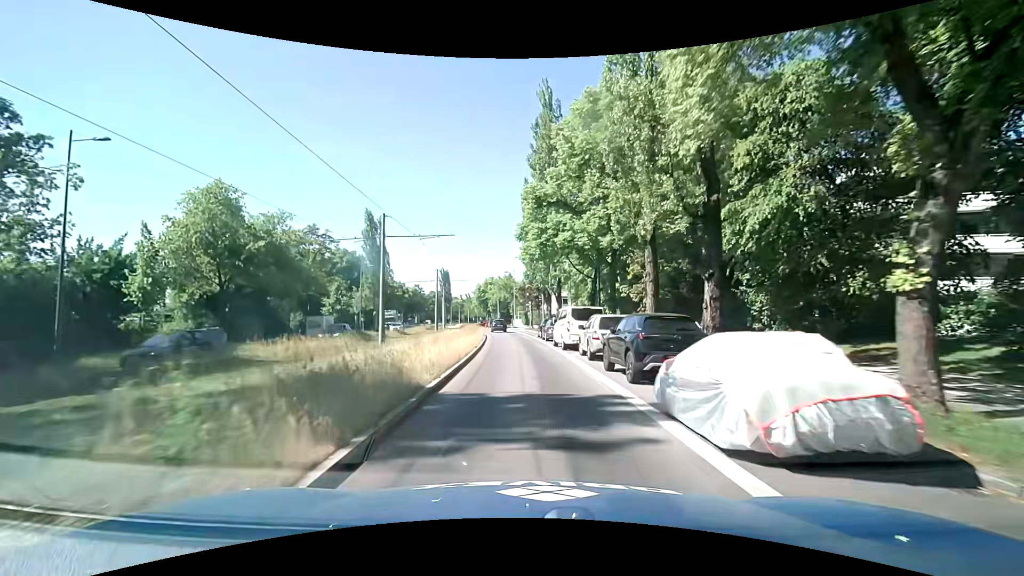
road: secondary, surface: asphalt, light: Day
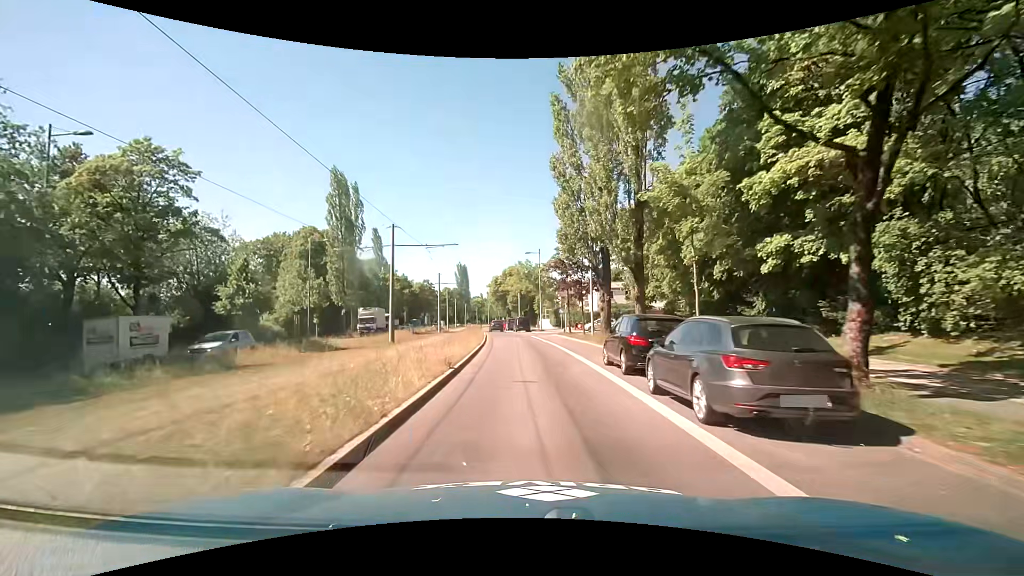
(-0.6, +26.7) m; -3°
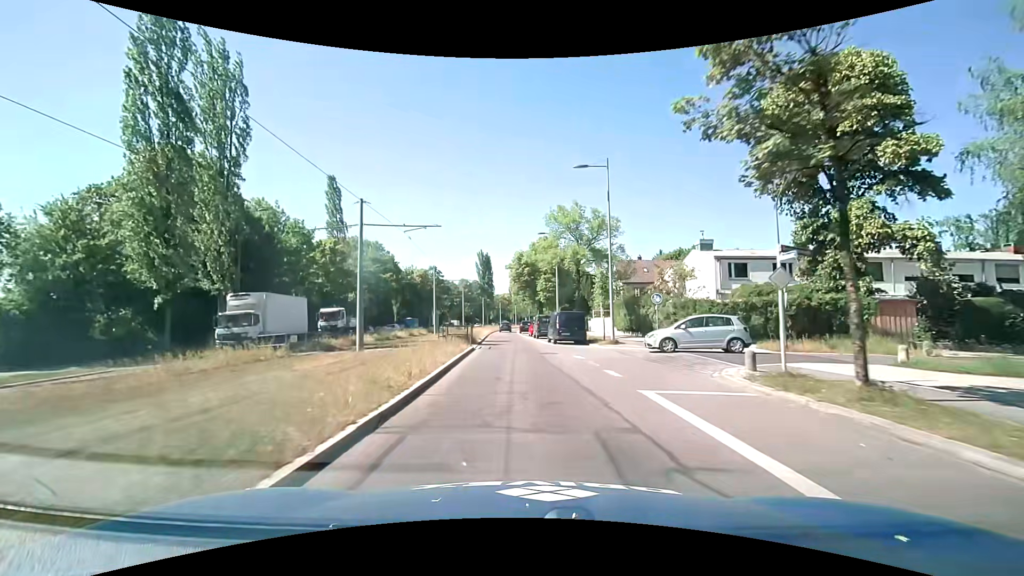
(-1.2, +36.9) m; -3°
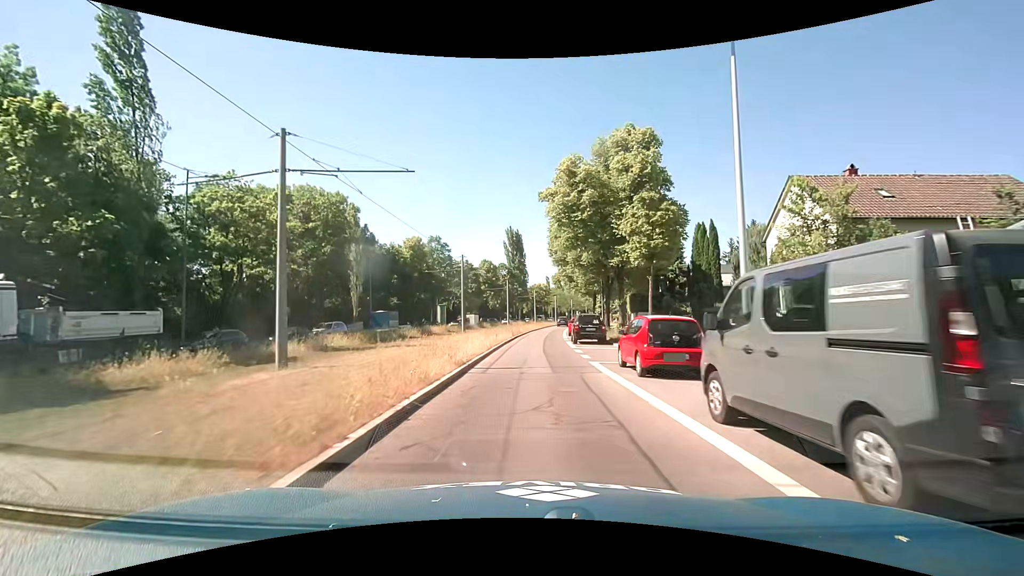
(-1.8, +37.5) m; -5°
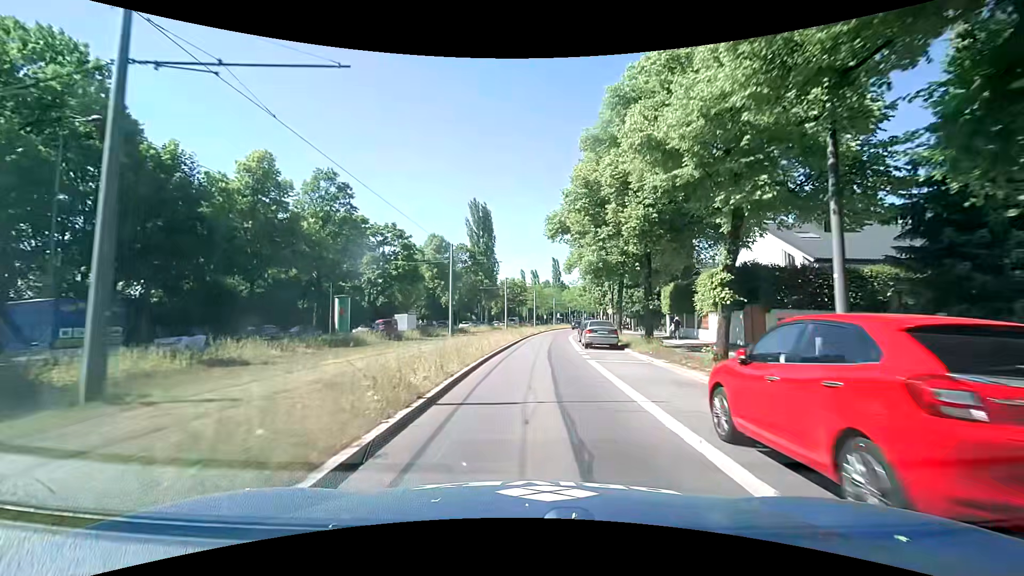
(+0.8, +36.0) m; +4°
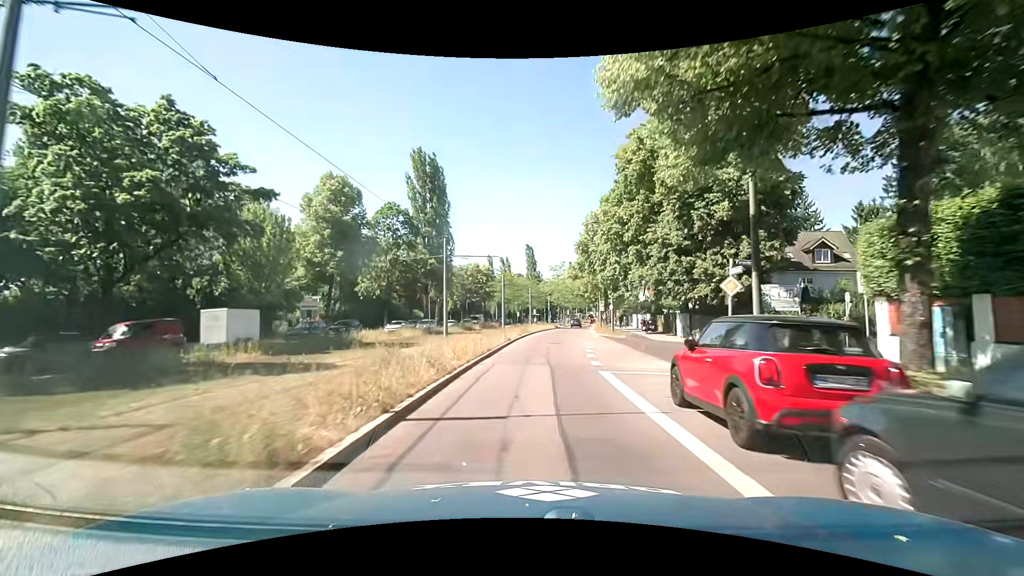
(+0.6, +30.7) m; +3°
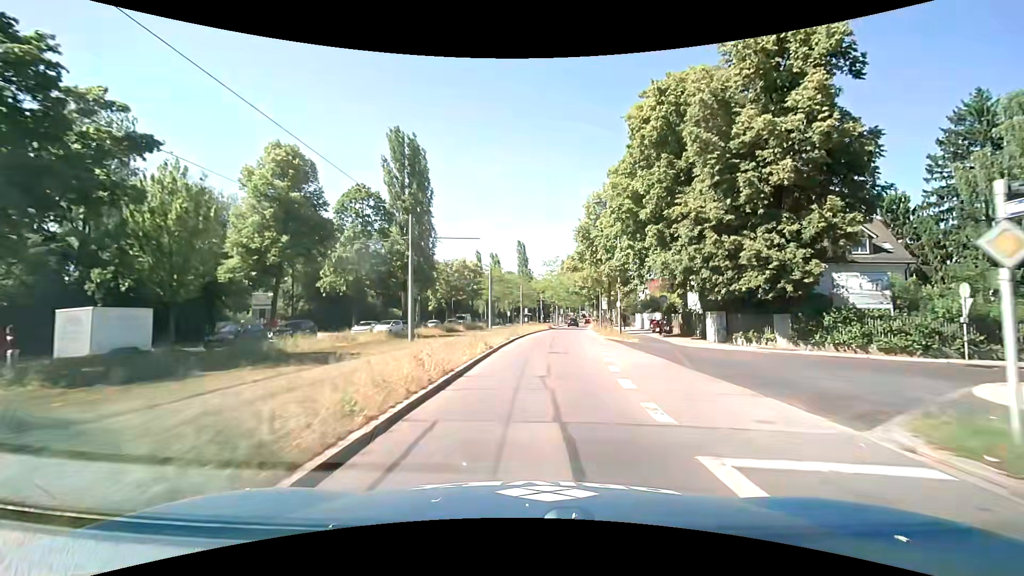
(0.0, +7.9) m; 0°
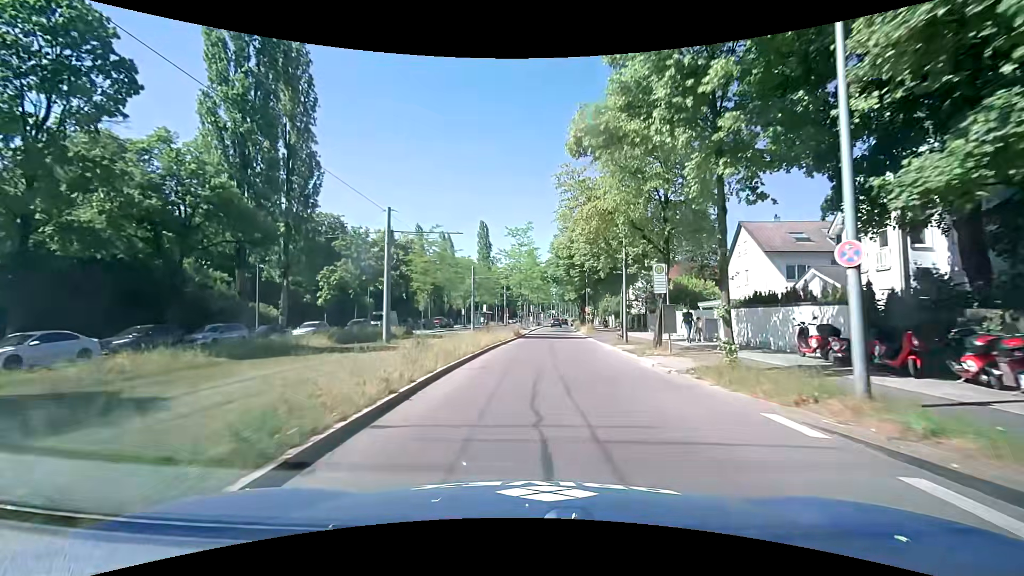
(+1.6, +30.3) m; +5°
(0, +10) (0, +20) (+1, +30) (+2, +40) (+2, +50) (+3, +60) (+4, +70) (+4, +80) (+5, +90) (+6, +100) m
